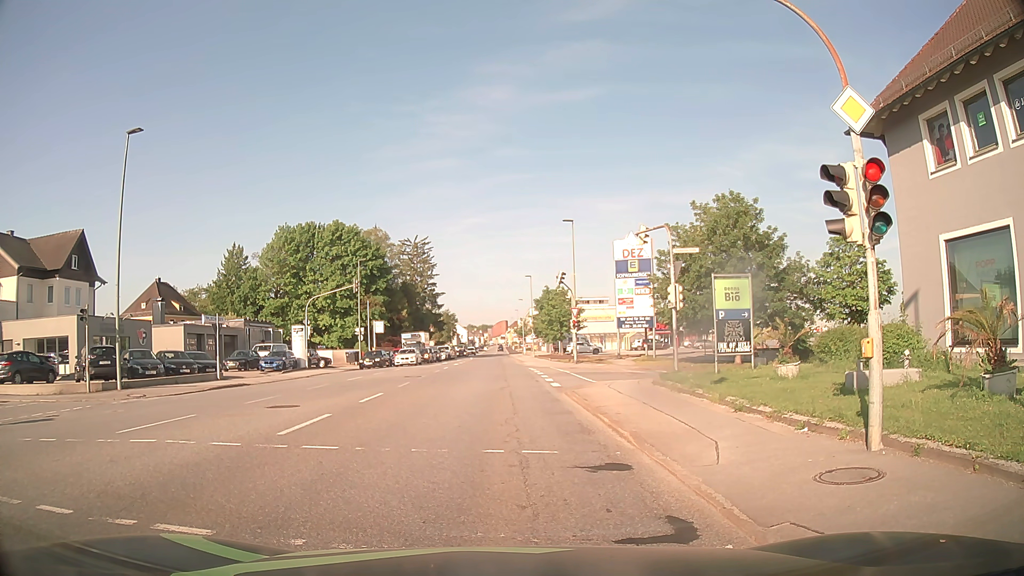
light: Day
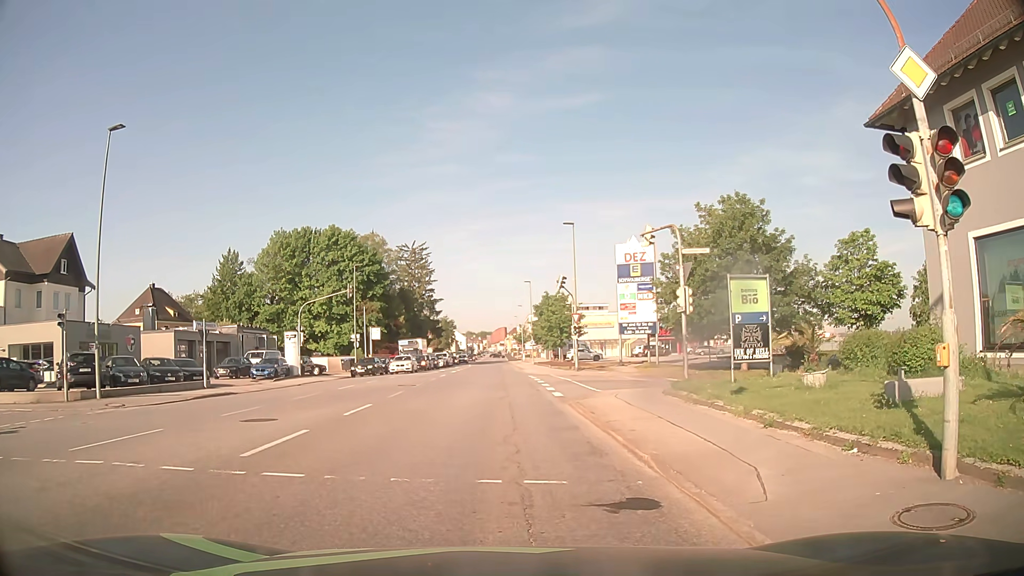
(0.0, +1.7) m; -2°
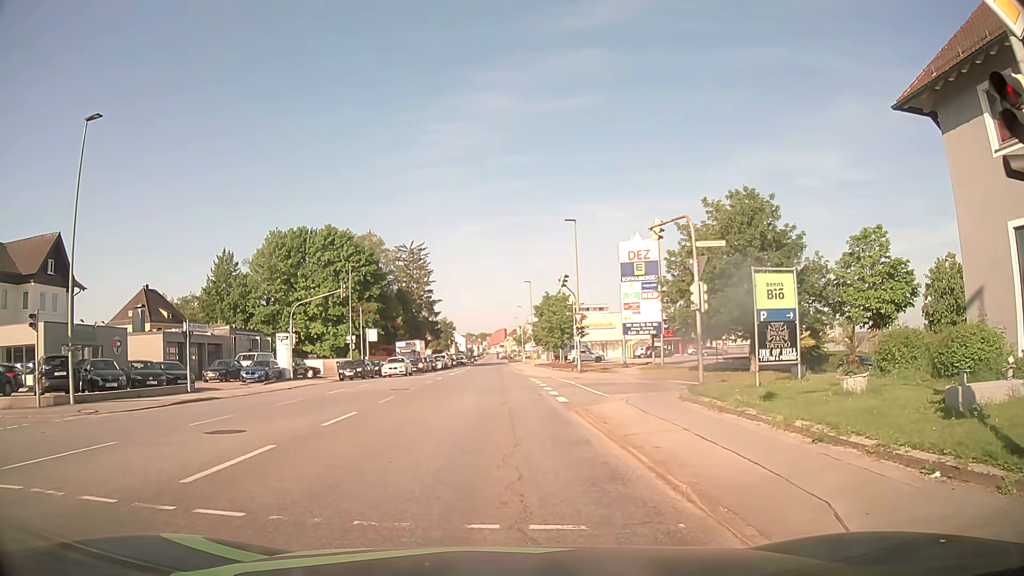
(+0.1, +1.9) m; +2°
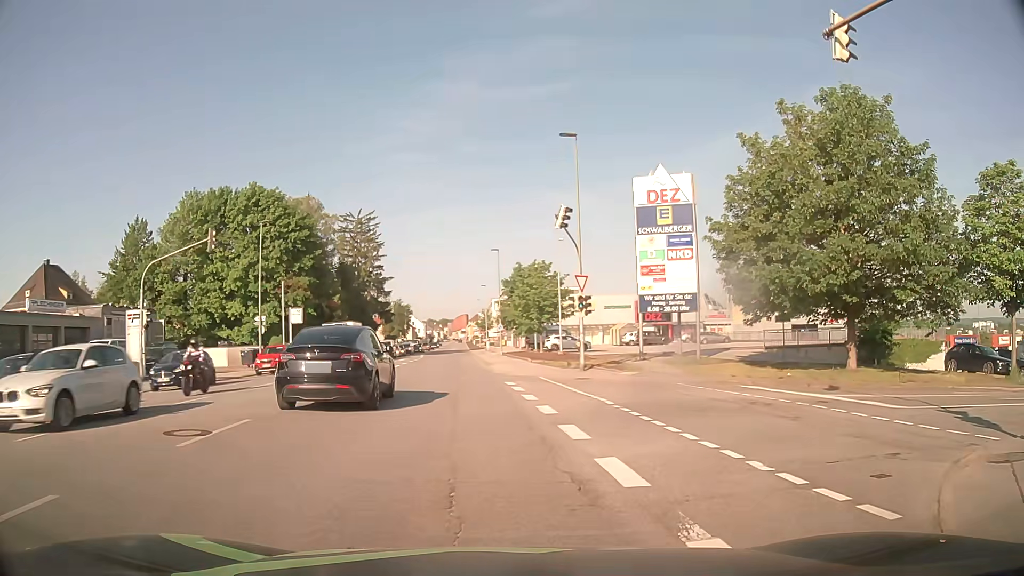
(-0.2, +16.7) m; +2°
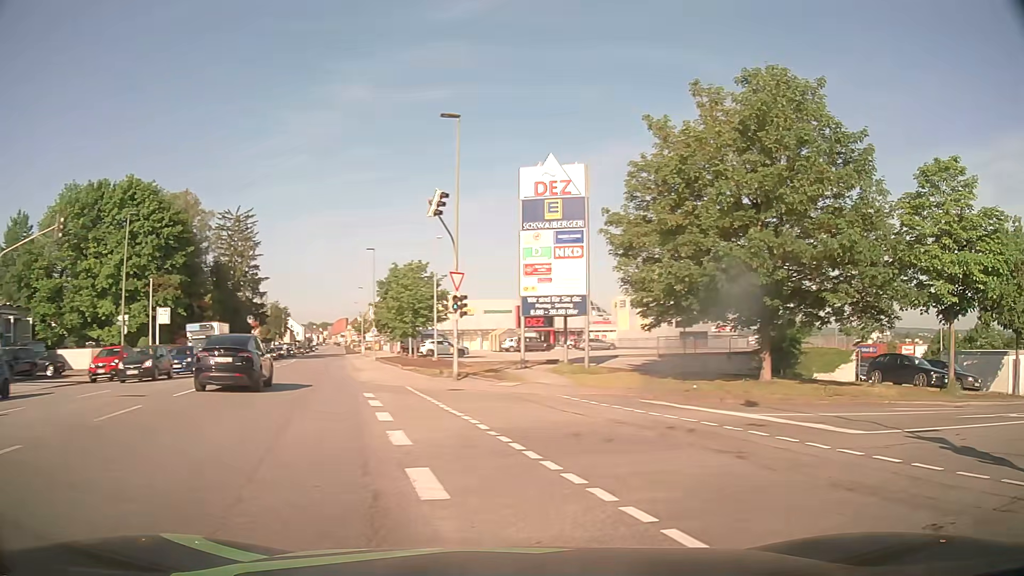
(+0.3, +3.2) m; +10°
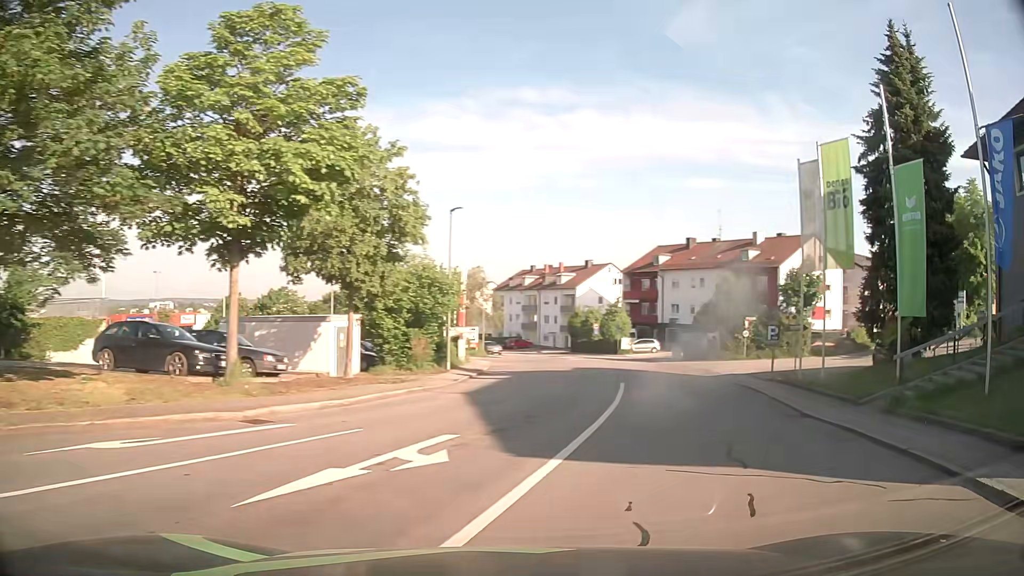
(+6.1, +10.1) m; +63°
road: residential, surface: asphalt
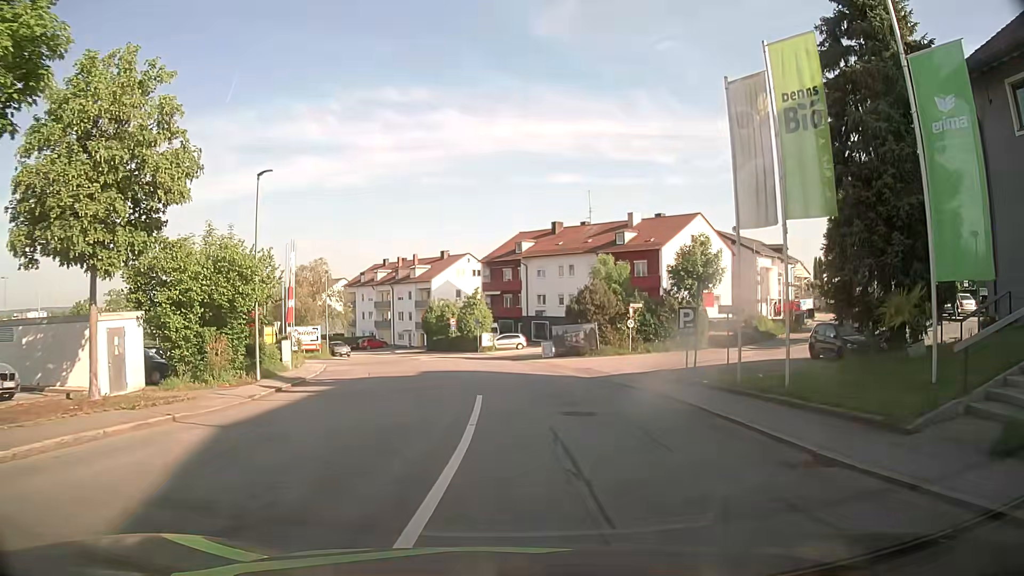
(+1.1, +7.9) m; +11°
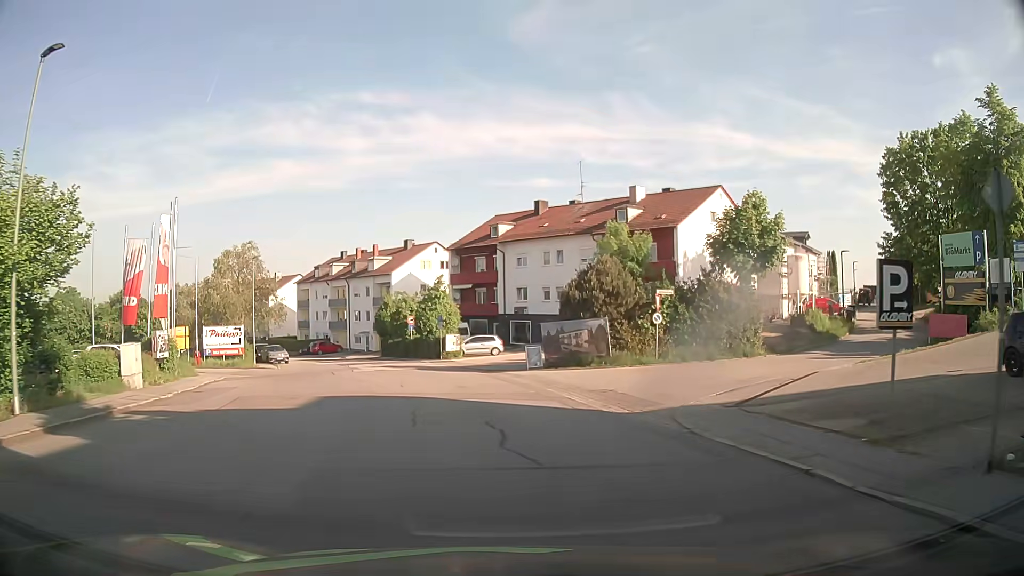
(+0.3, +13.3) m; +2°
